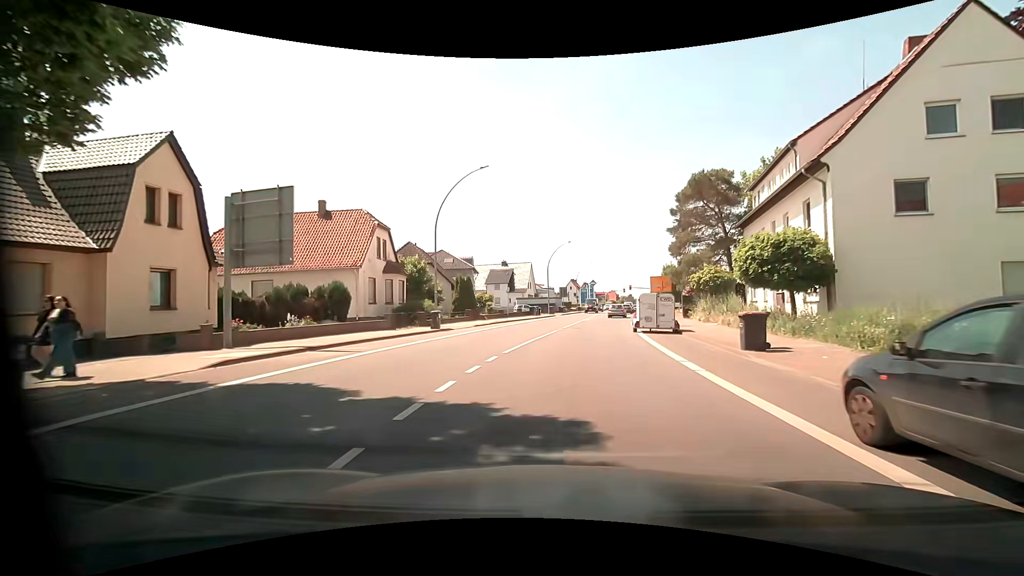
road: primary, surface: asphalt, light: Day
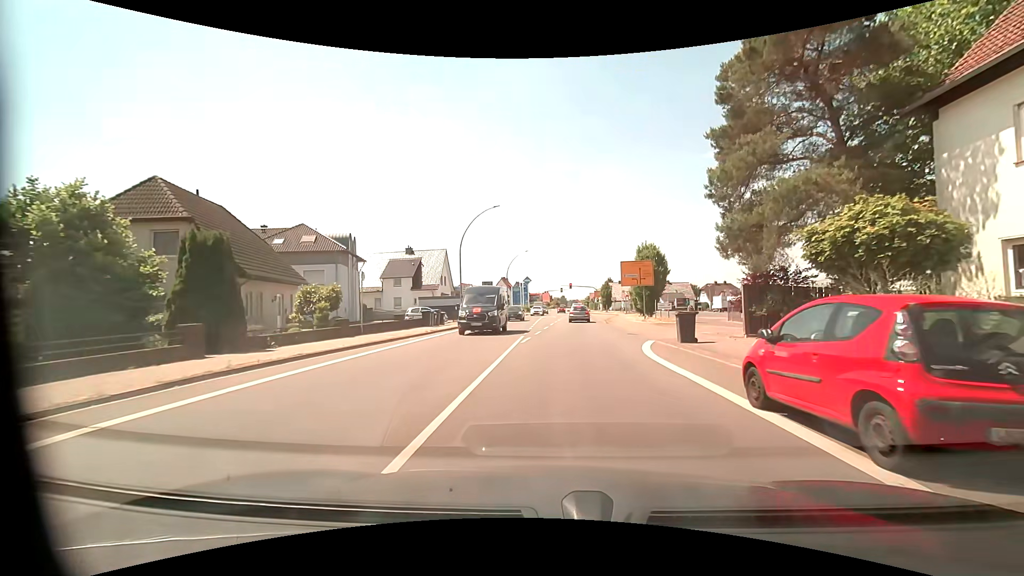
(+1.5, +25.1) m; +8°
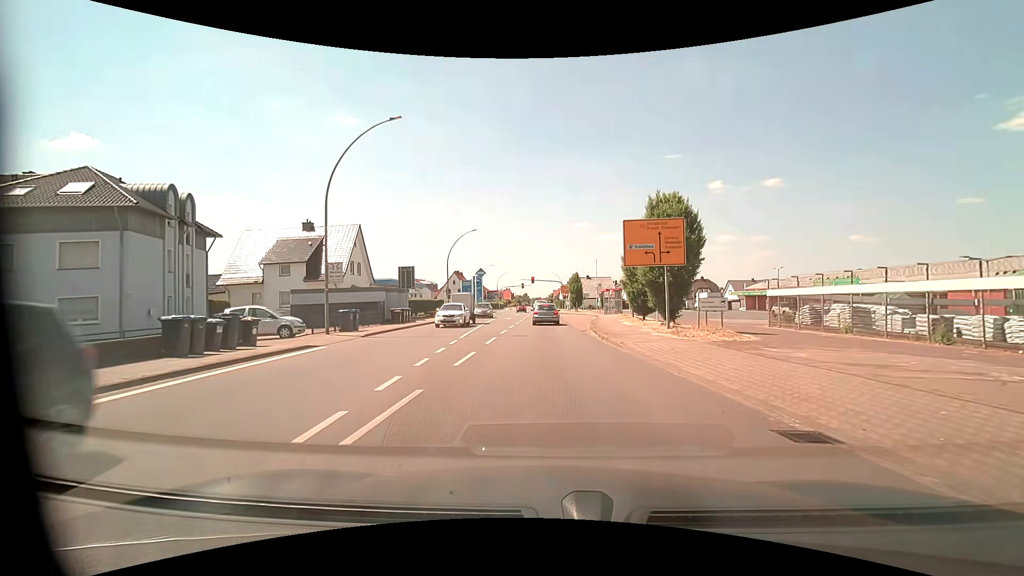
(+0.8, +19.2) m; +4°
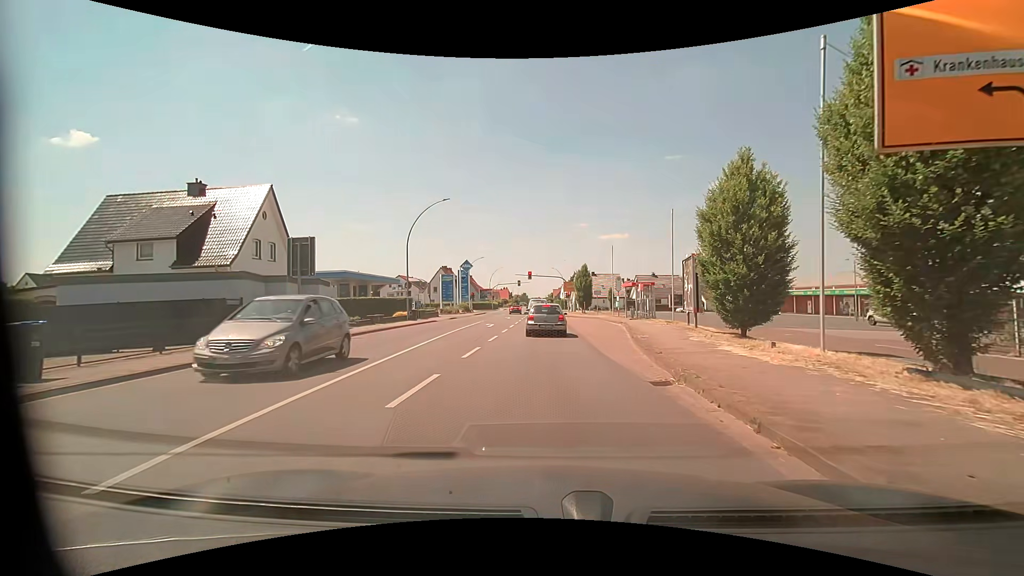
(-0.1, +16.2) m; 0°
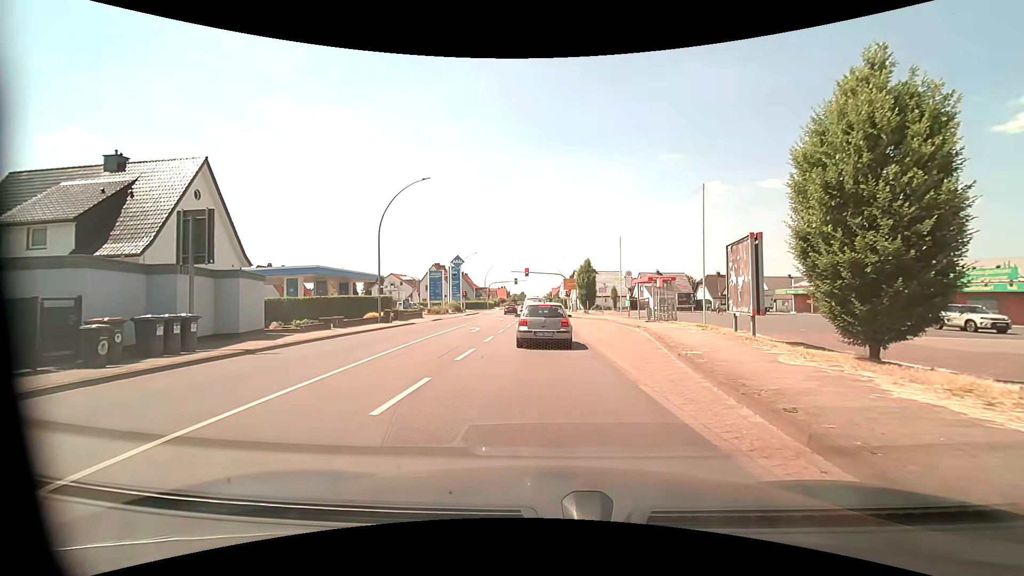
(0.0, +6.4) m; 0°
